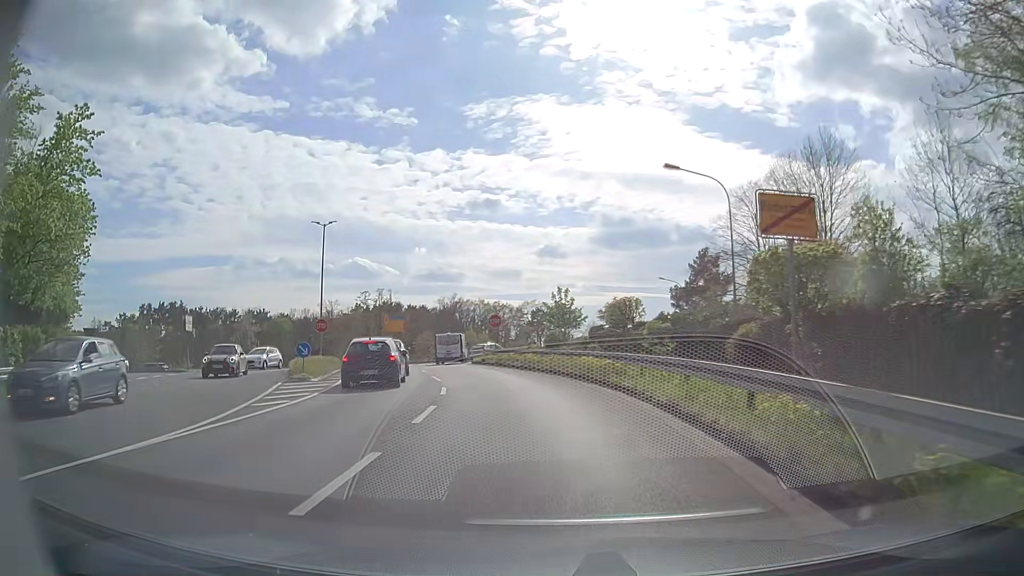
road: unclassified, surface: asphalt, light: Day
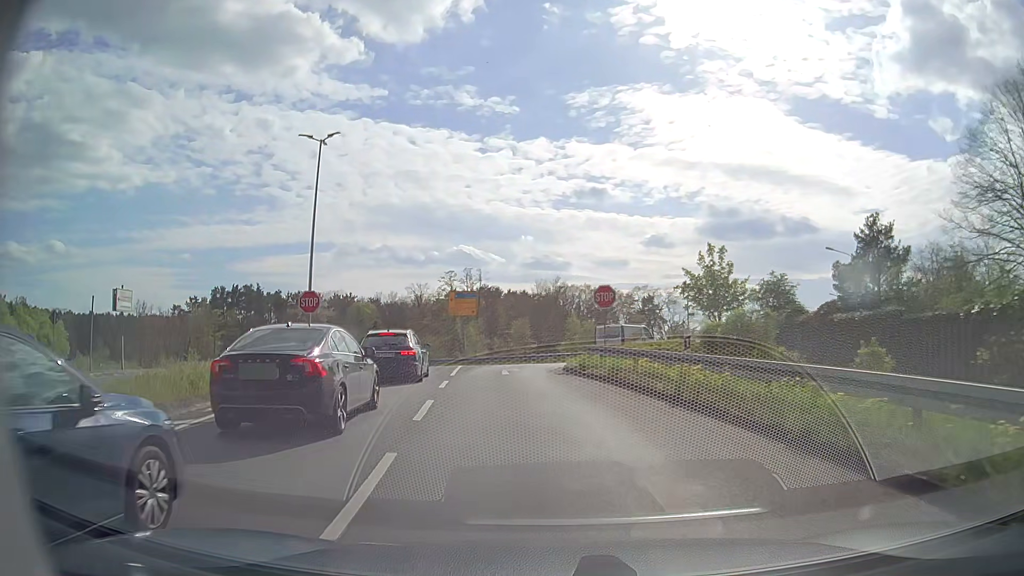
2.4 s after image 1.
(-1.6, +18.5) m; -9°
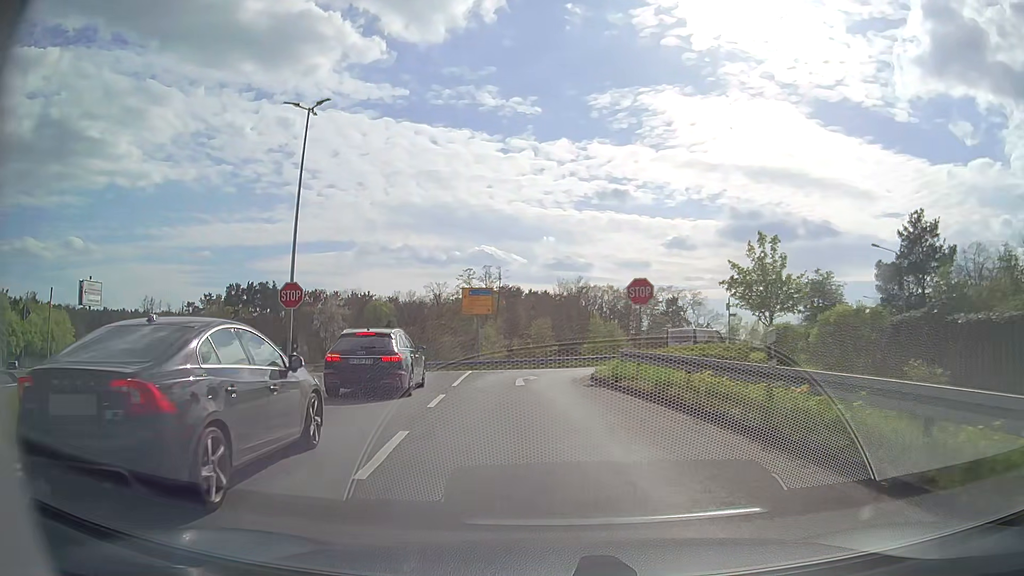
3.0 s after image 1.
(-0.1, +4.2) m; -2°
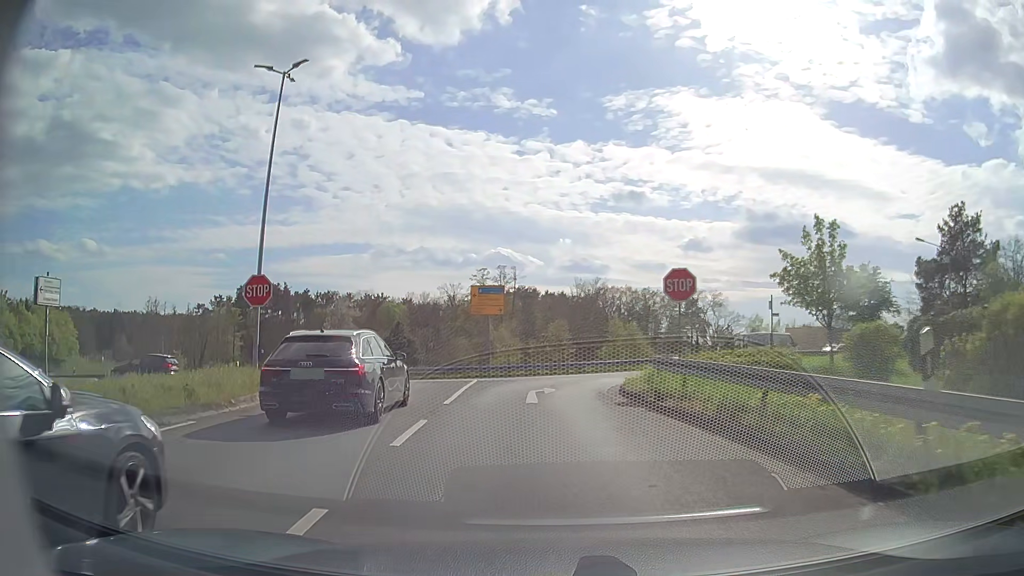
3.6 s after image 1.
(0.0, +4.0) m; -1°
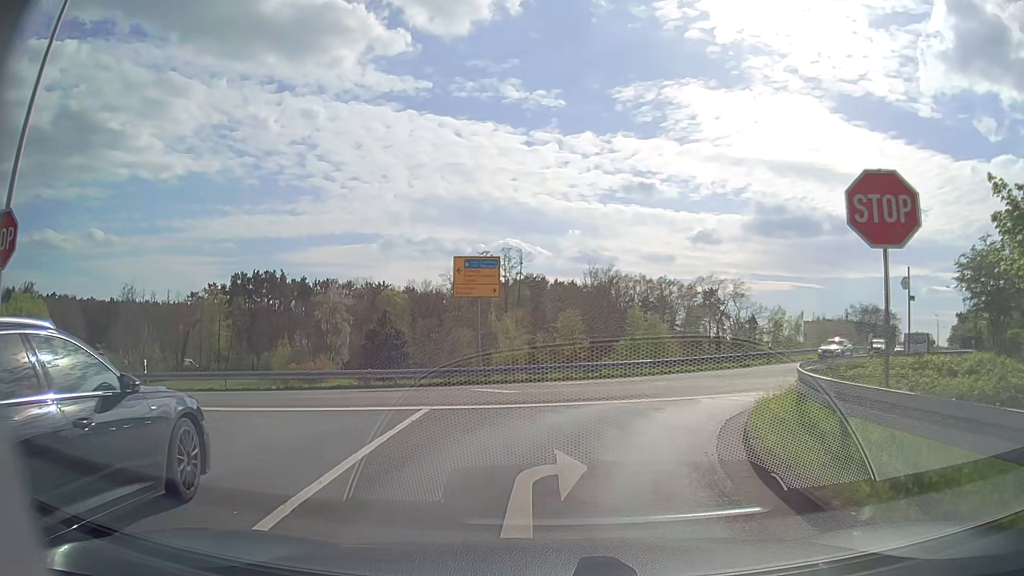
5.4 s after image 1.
(-0.3, +10.8) m; -1°
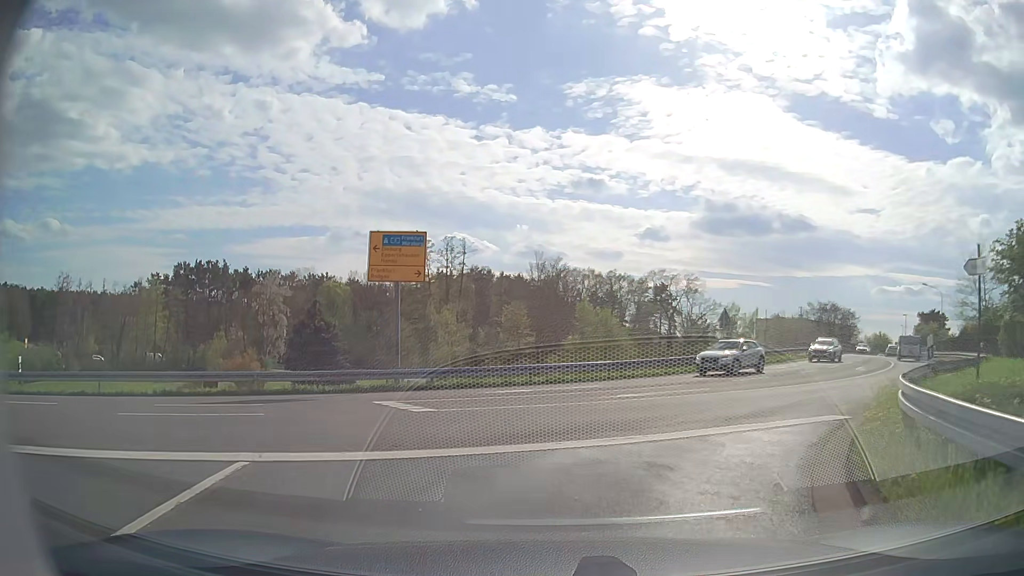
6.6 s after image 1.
(+0.1, +5.5) m; +4°
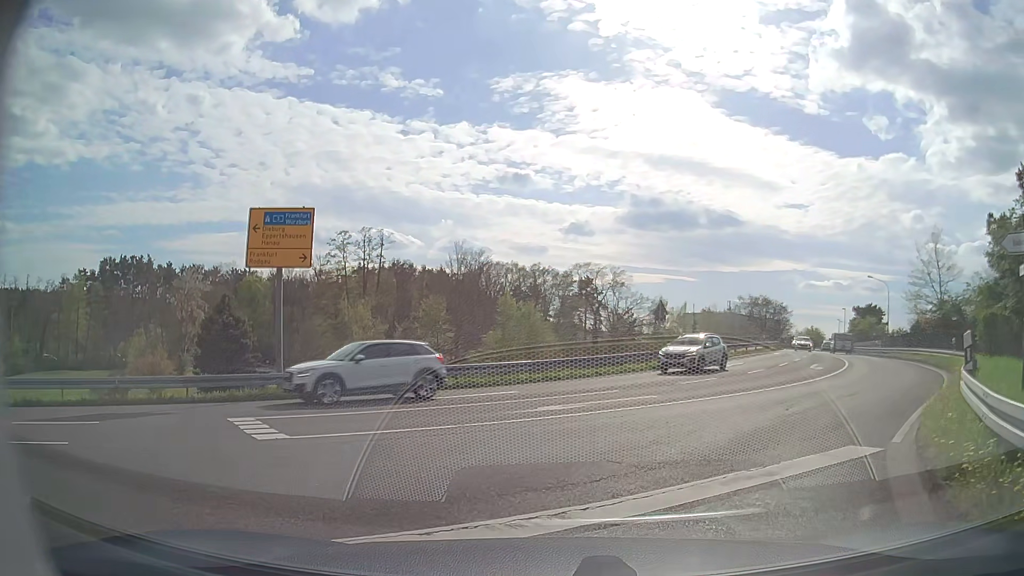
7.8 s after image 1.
(+0.2, +3.7) m; +7°
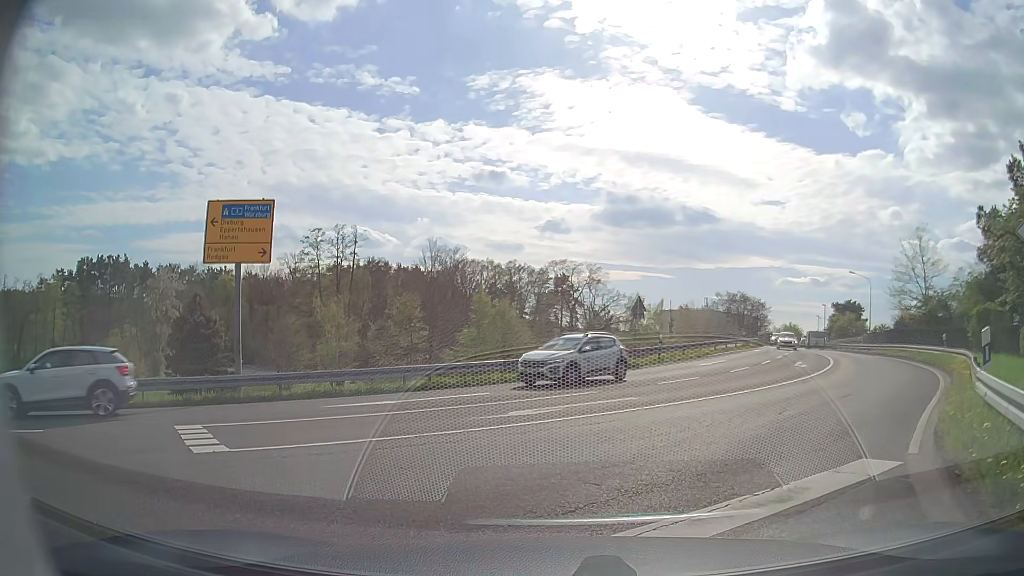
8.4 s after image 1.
(0.0, +1.0) m; +2°
(+2, +10) (+7, +18) (+12, +27) (+16, +36) (+20, +46) (+23, +55) (+26, +65) (+29, +74) (+32, +84) (+35, +93) m
